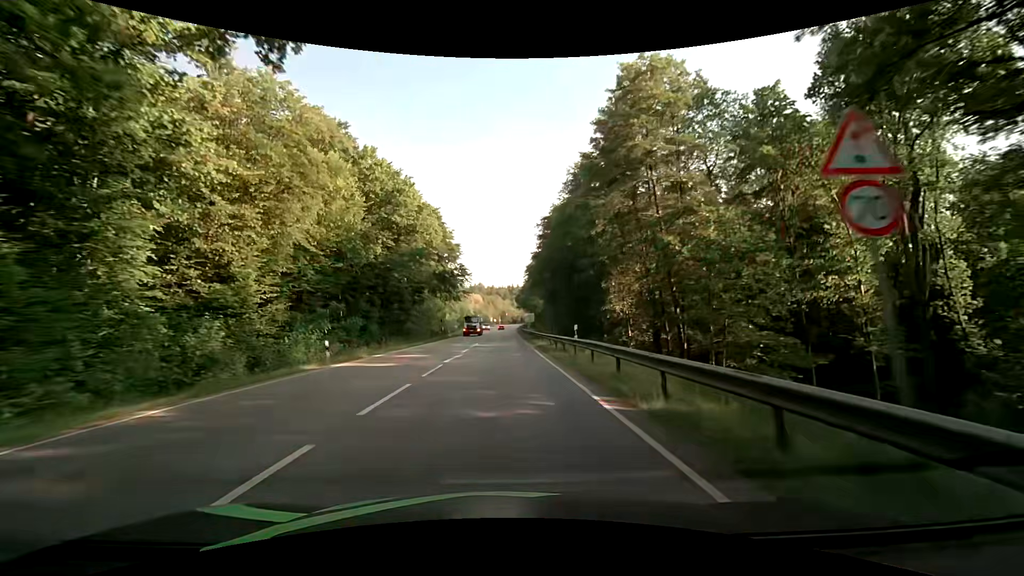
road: secondary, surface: asphalt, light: Day
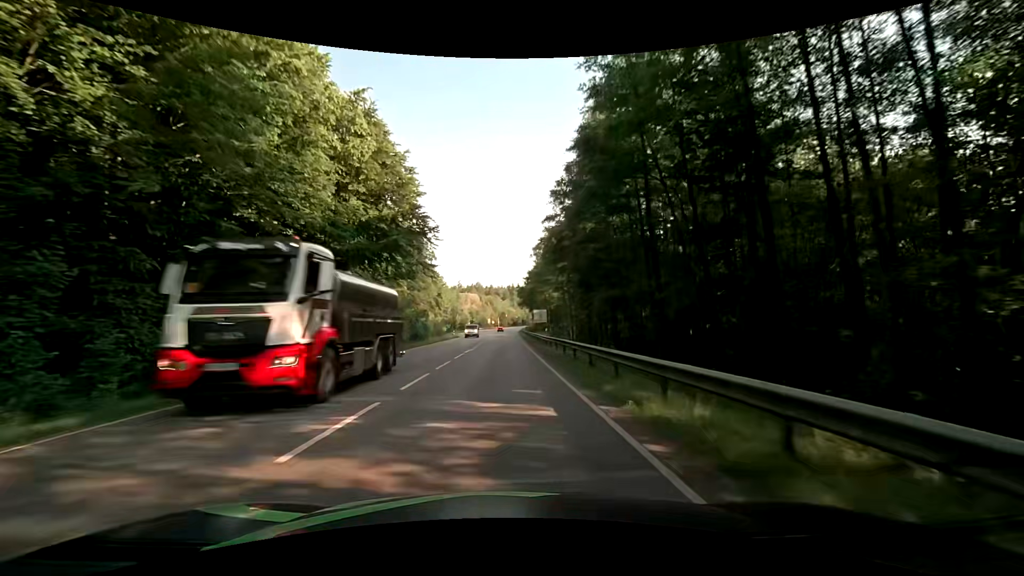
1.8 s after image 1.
(0.0, +32.3) m; 0°
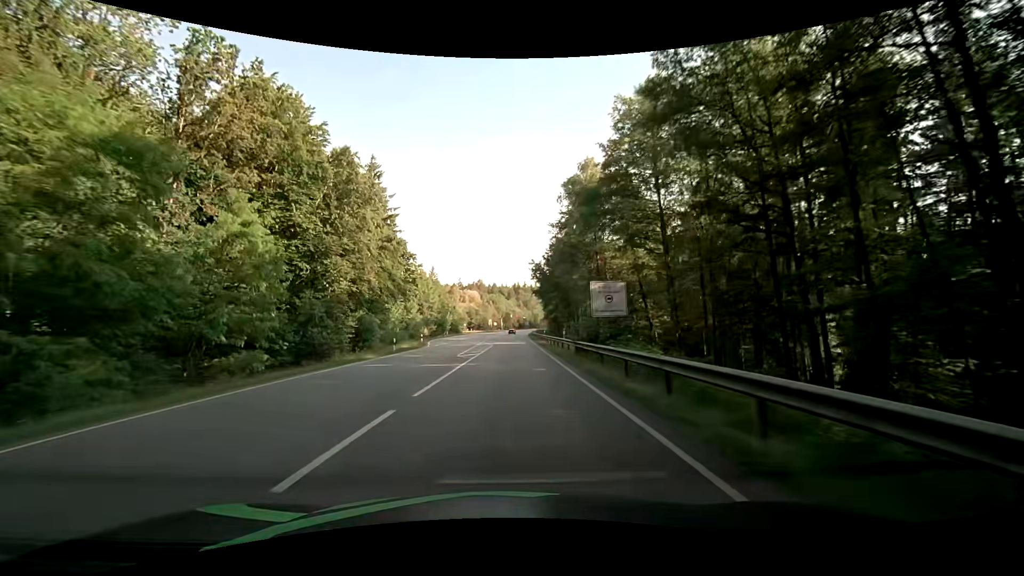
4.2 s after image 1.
(-0.4, +42.9) m; -1°
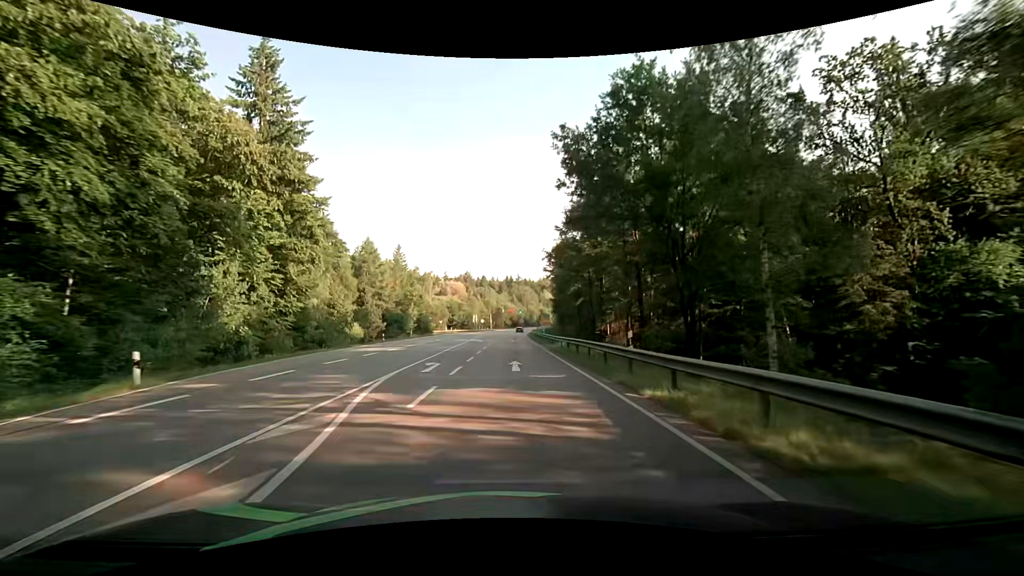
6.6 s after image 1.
(+0.5, +43.9) m; +1°
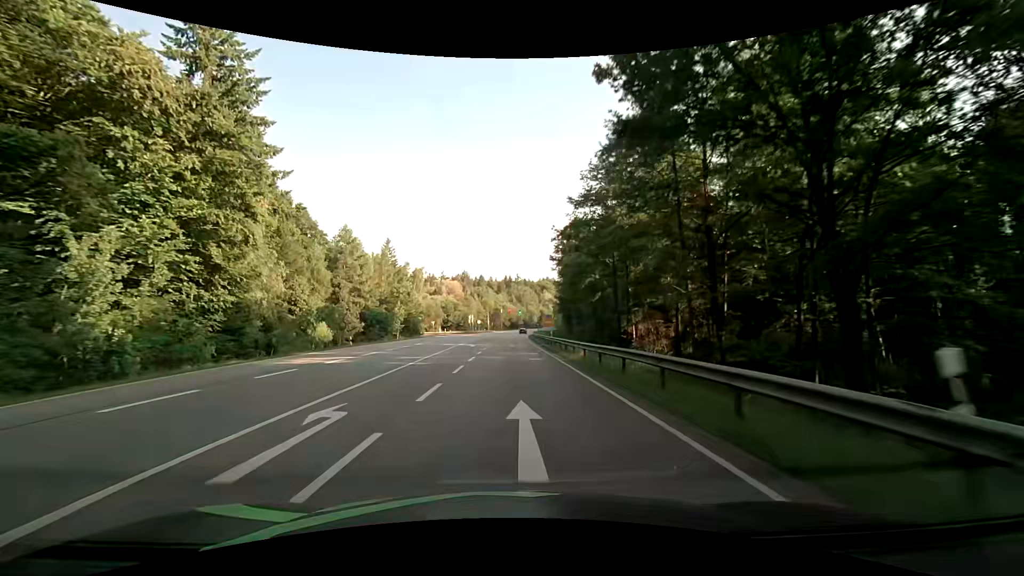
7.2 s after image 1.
(0.0, +11.1) m; 0°
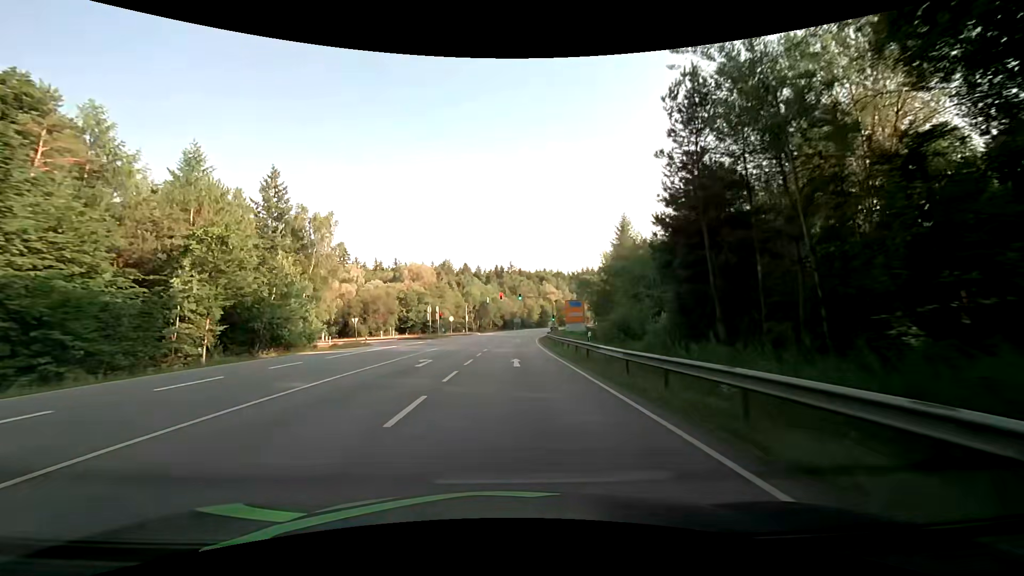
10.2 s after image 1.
(+0.5, +56.6) m; +1°
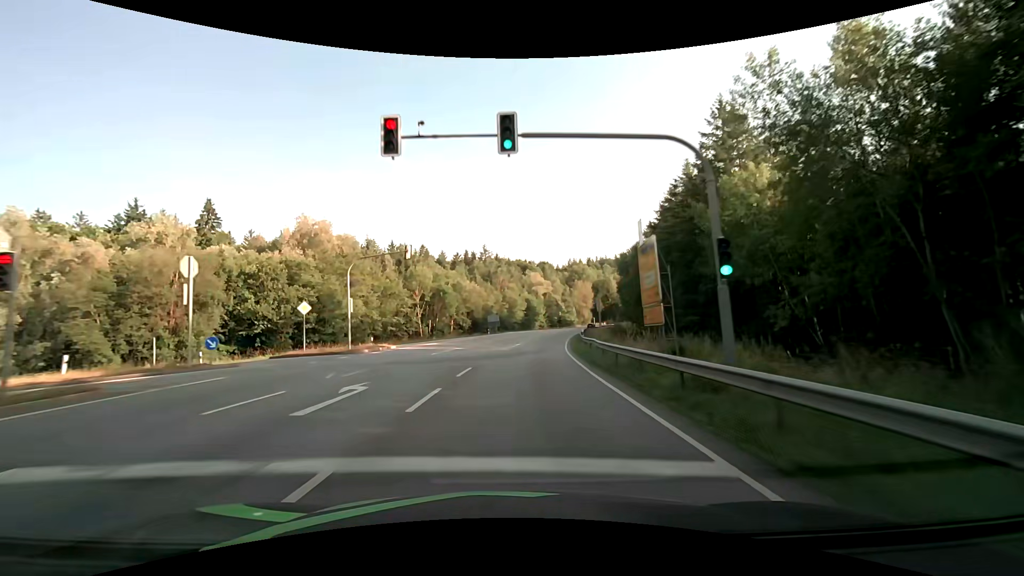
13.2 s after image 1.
(+1.2, +57.6) m; +3°
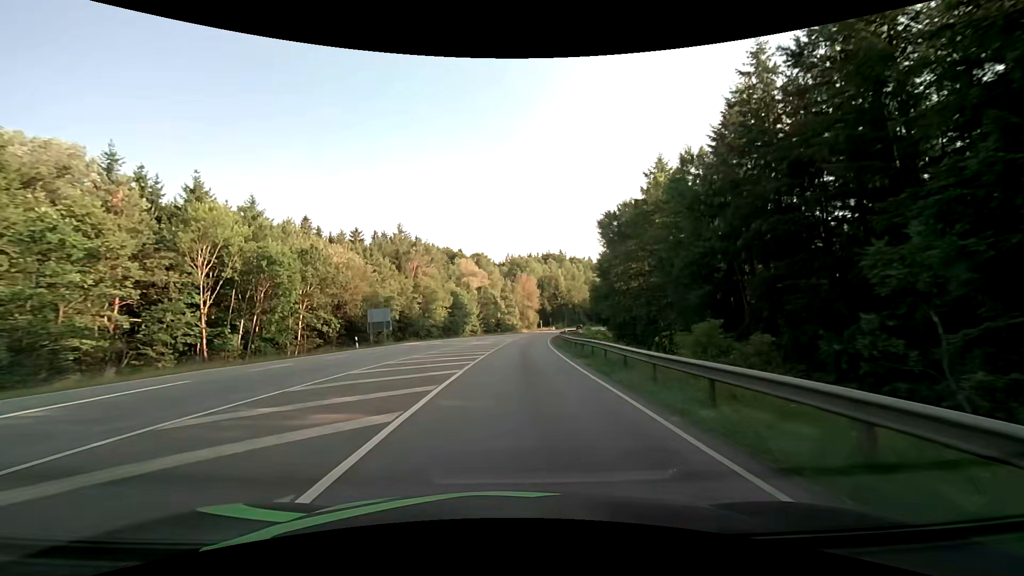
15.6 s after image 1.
(+2.9, +46.2) m; +7°
(0, +10) (+1, +20) (+1, +30) (+2, +40) (+3, +50) (+4, +60) (+5, +70) (+6, +80) (+8, +90) (+10, +99) m
